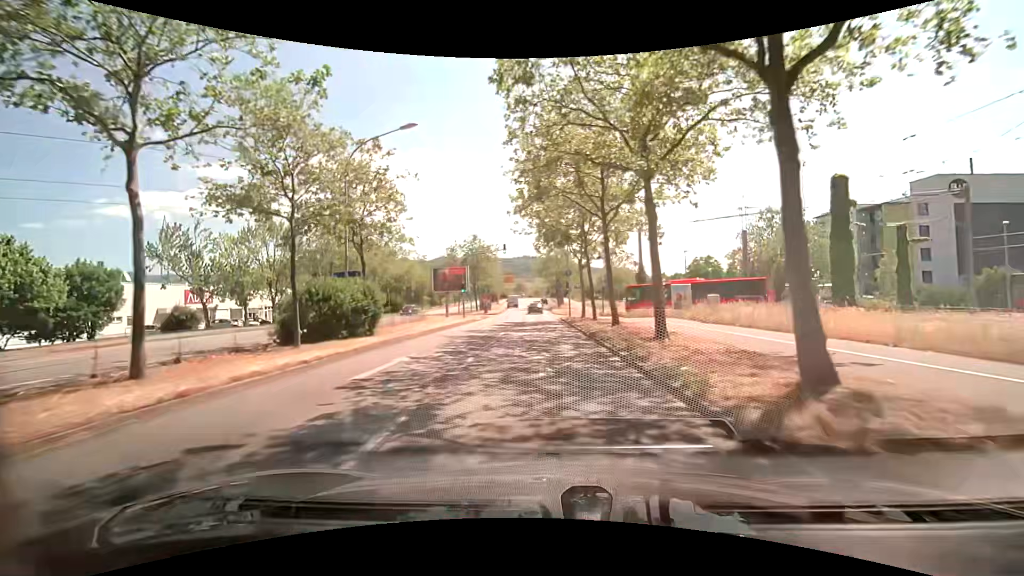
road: primary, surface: asphalt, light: Day
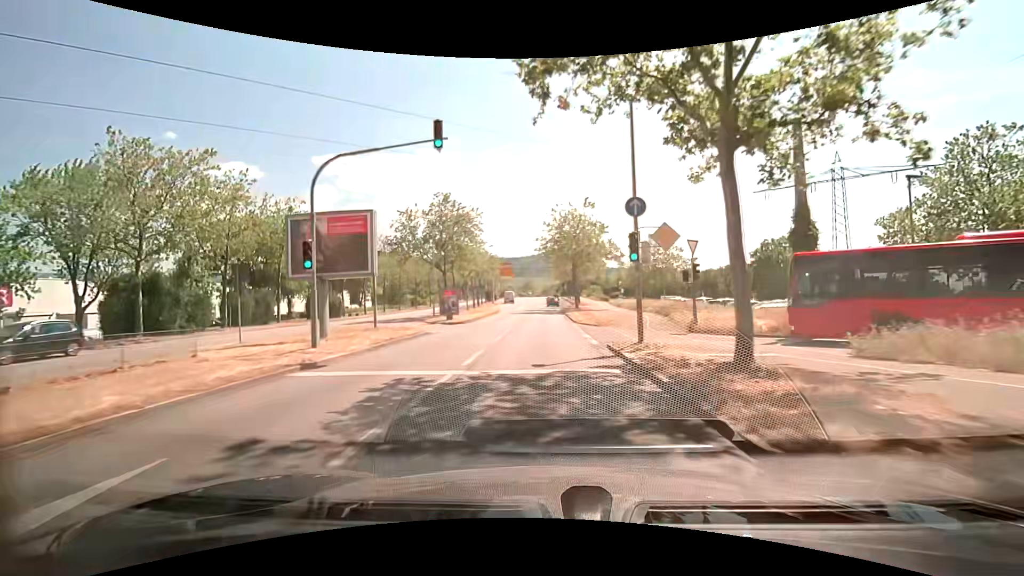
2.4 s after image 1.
(0.0, +29.7) m; -1°
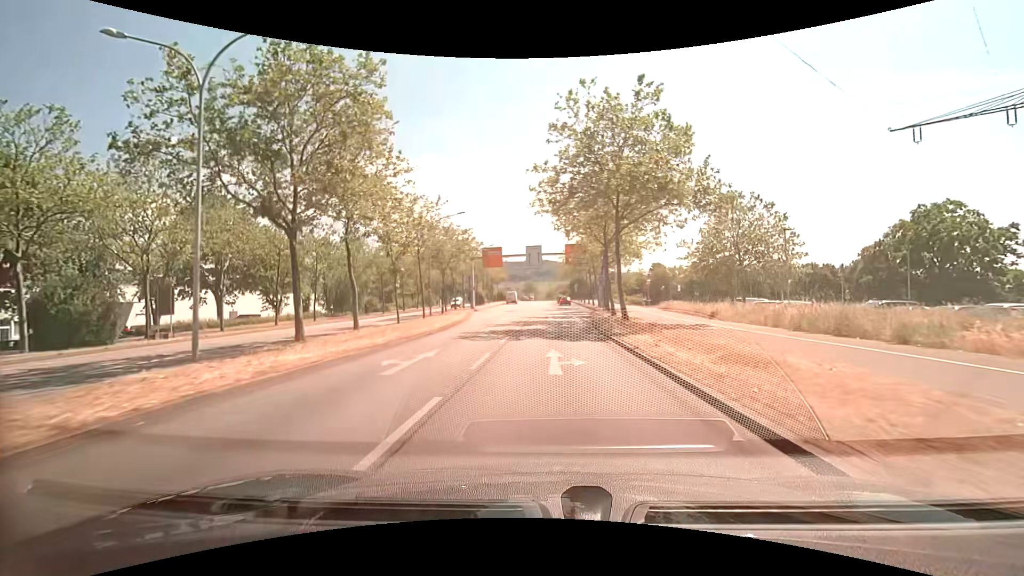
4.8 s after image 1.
(-0.3, +30.9) m; 0°
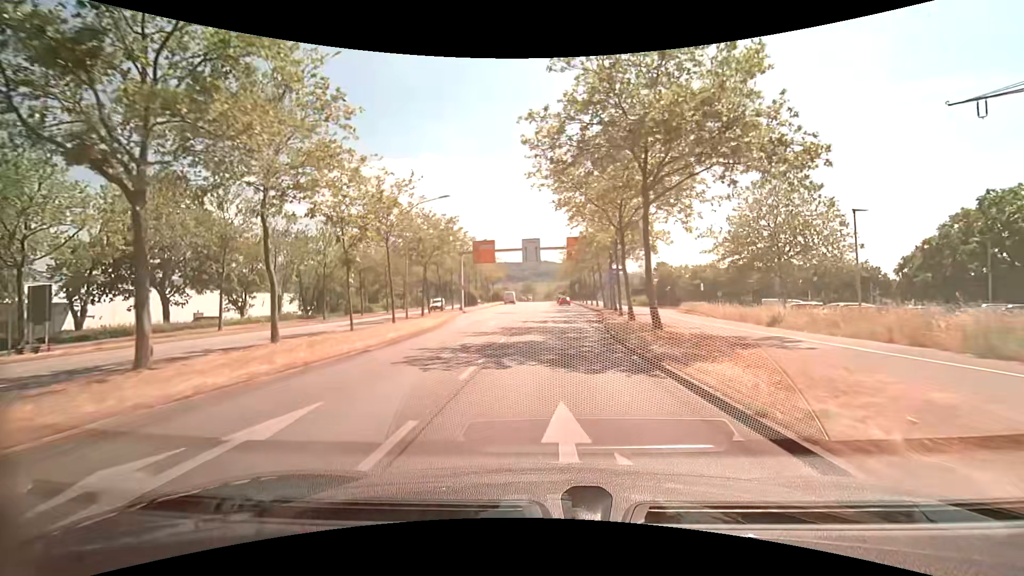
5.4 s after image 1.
(0.0, +7.3) m; 0°
(0, +10) (0, +20) (+1, +30) (+1, +40) (+2, +50) (+3, +60) (+3, +70) (+3, +80) (+3, +90) (+3, +100) m
